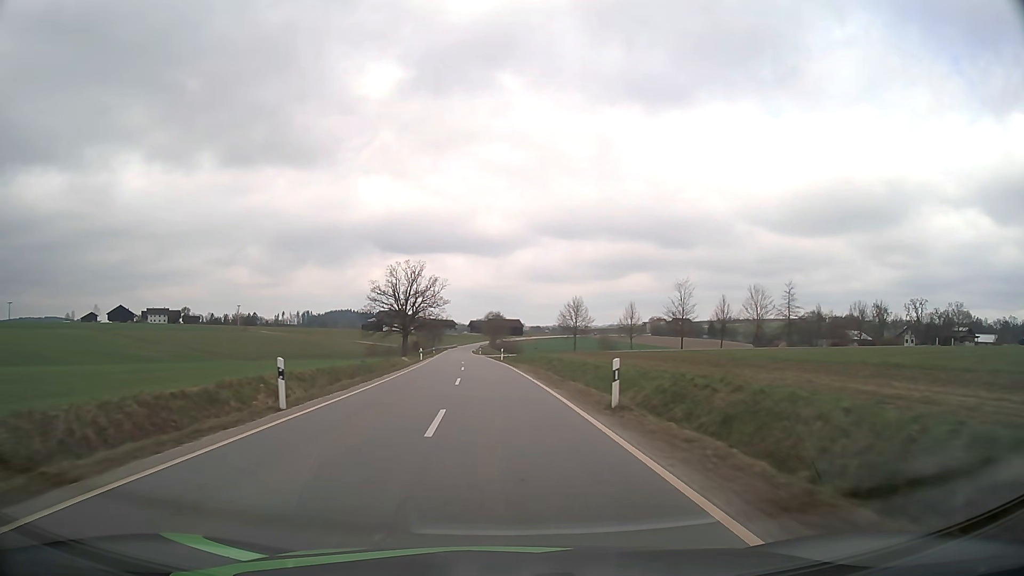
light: Day
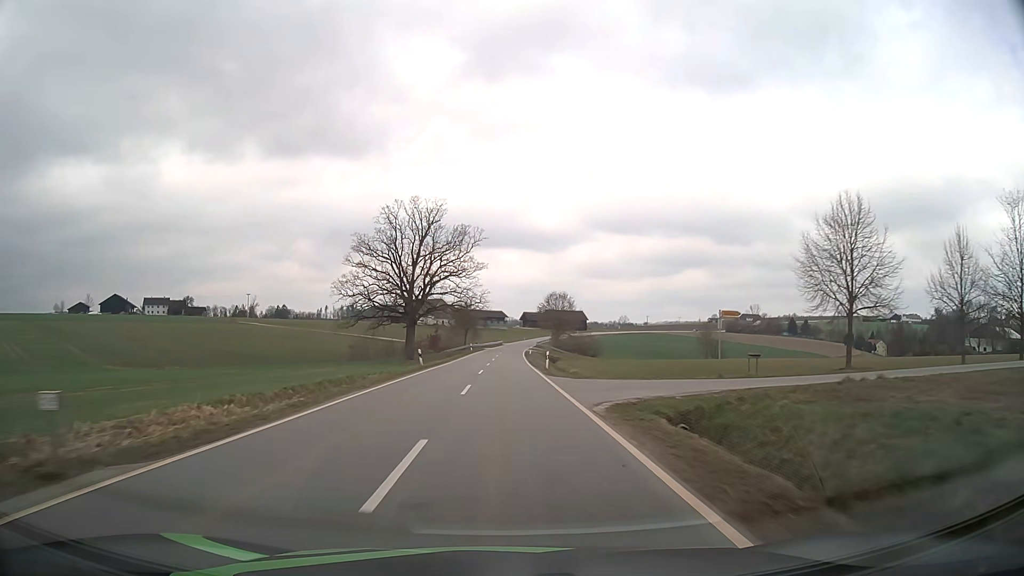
(-3.4, +65.4) m; -5°
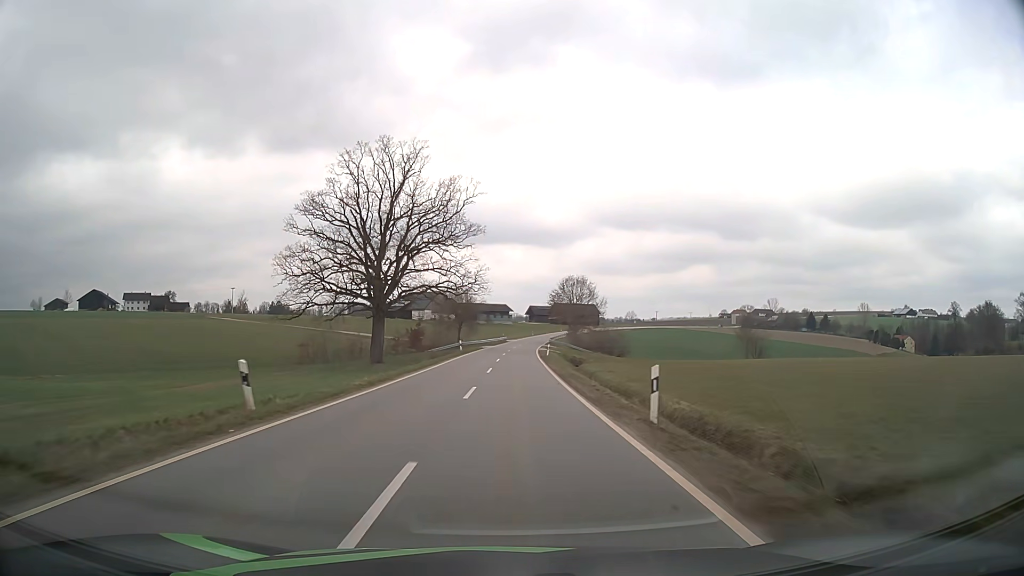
(-0.1, +26.4) m; 0°
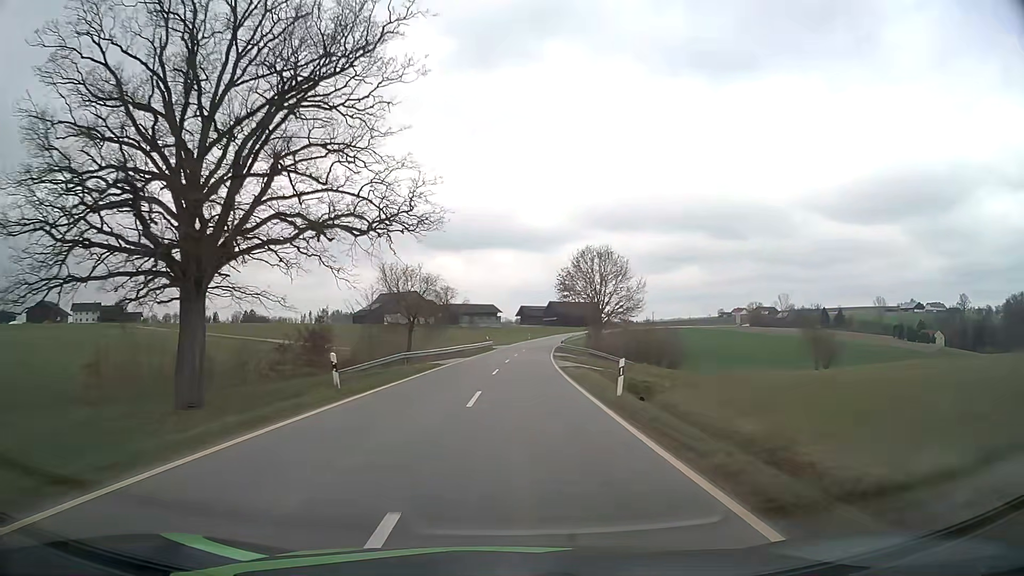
(+0.3, +38.7) m; +1°
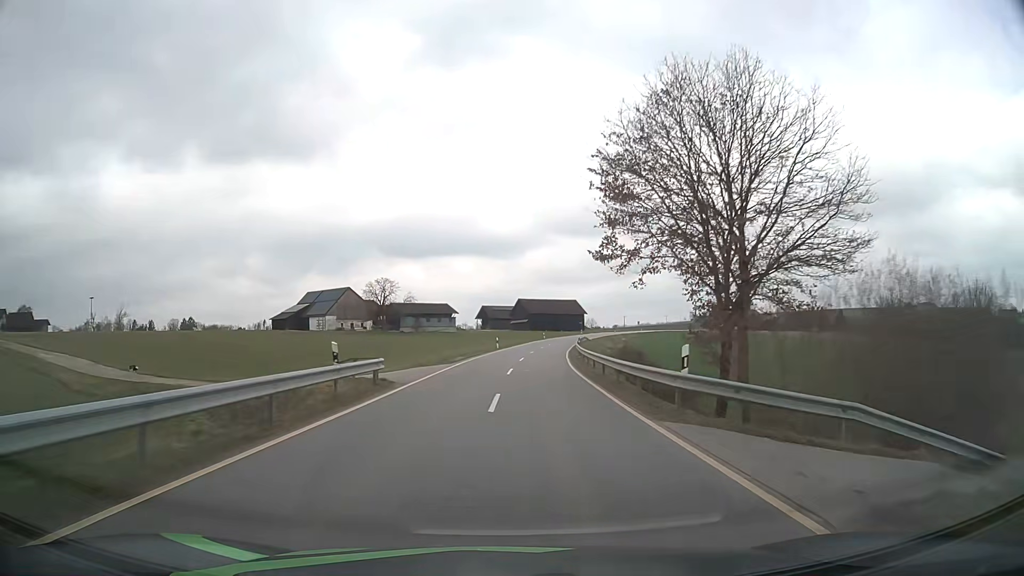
(+0.9, +49.5) m; +3°
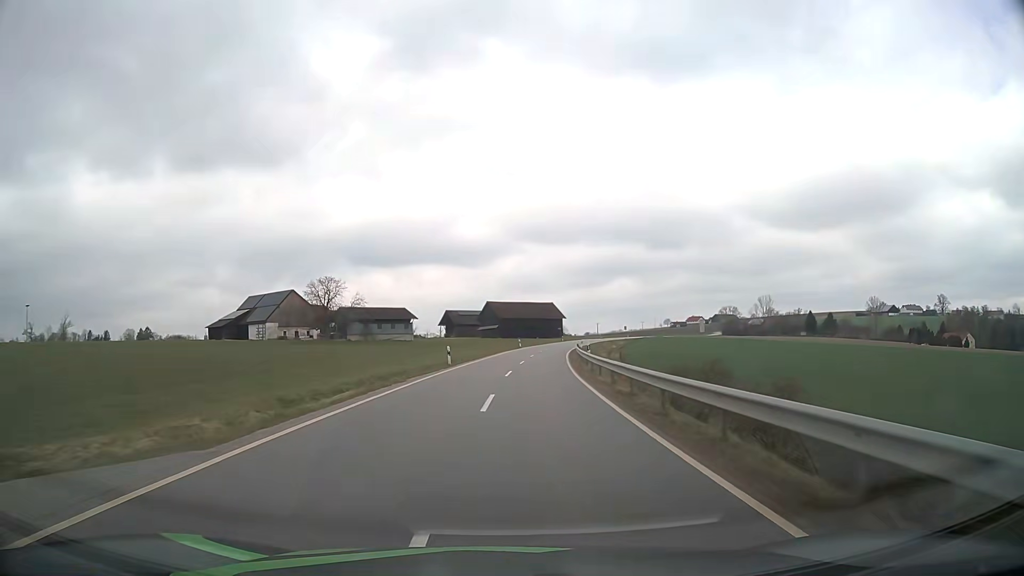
(+0.5, +24.1) m; +3°
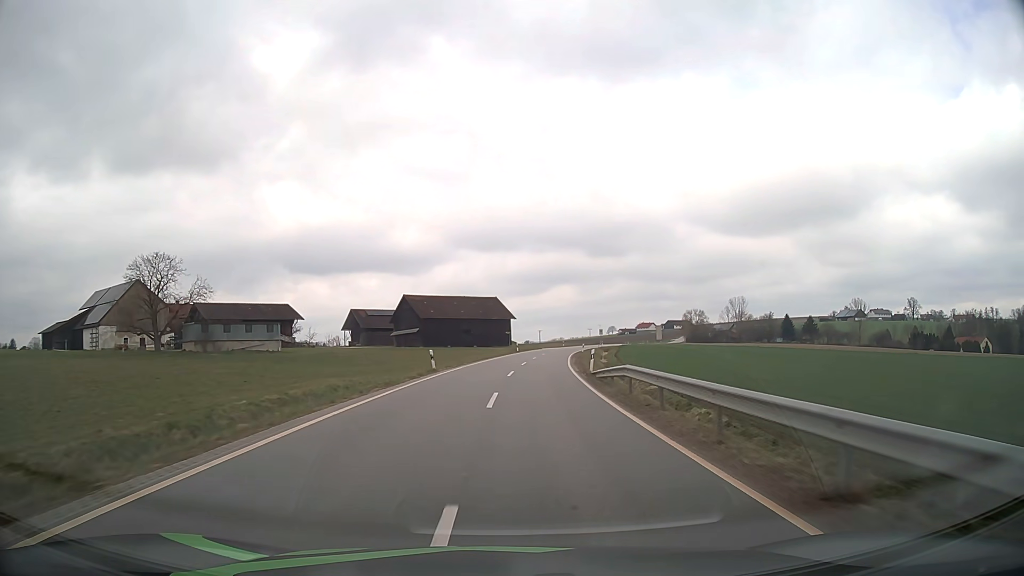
(+1.9, +48.0) m; +5°
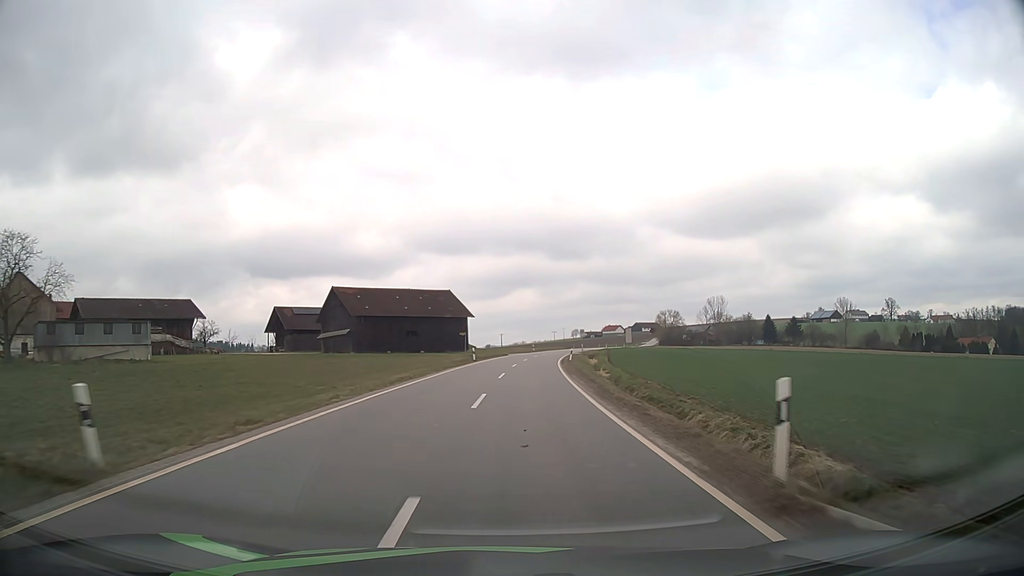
(+0.6, +24.1) m; +3°
(0, +10) (0, +20) (+1, +30) (+2, +40) (+2, +50) (+3, +60) (+4, +70) (+6, +80) (+7, +90) (+9, +99) m
